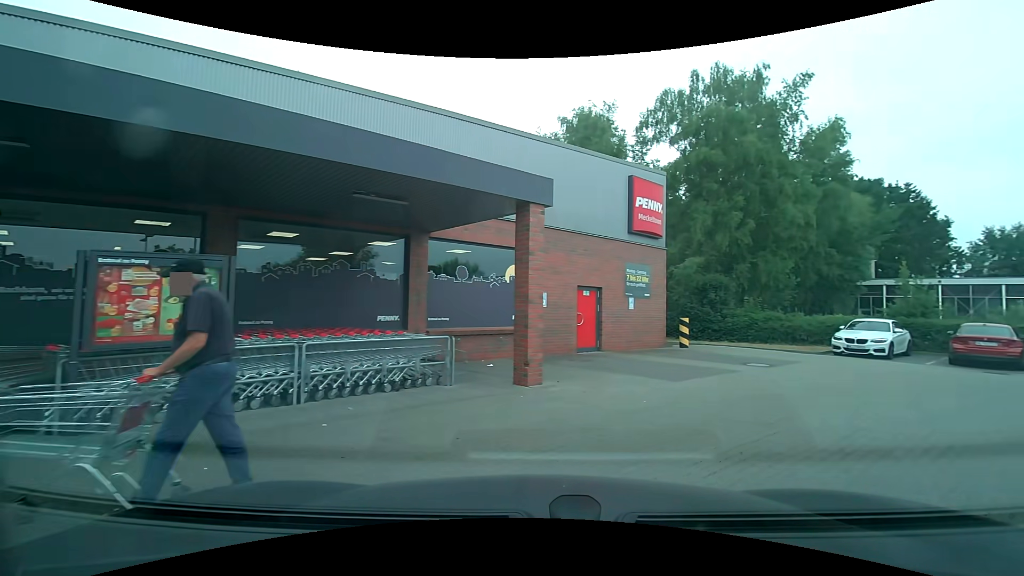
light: Day
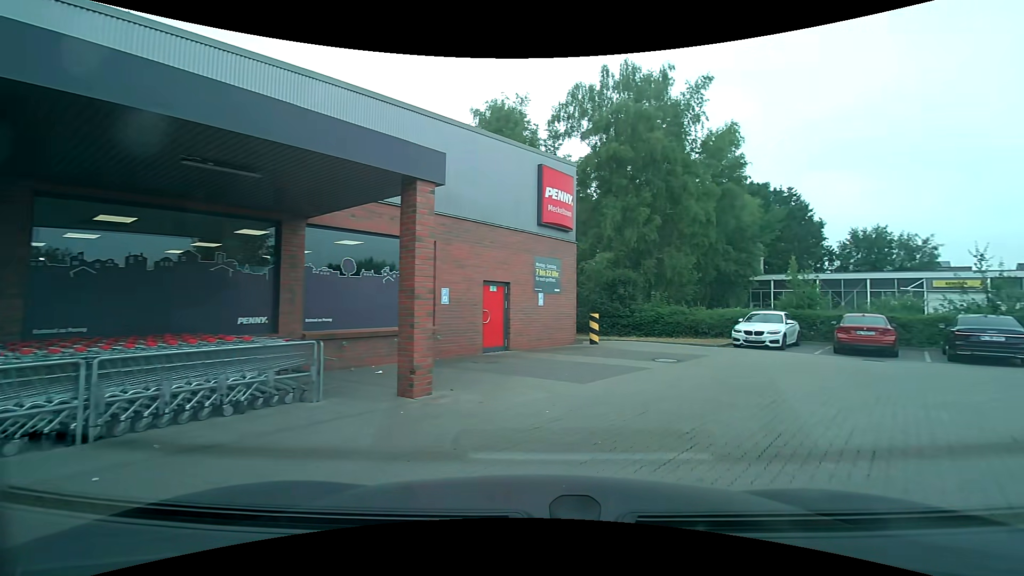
(+0.1, +1.4) m; +9°
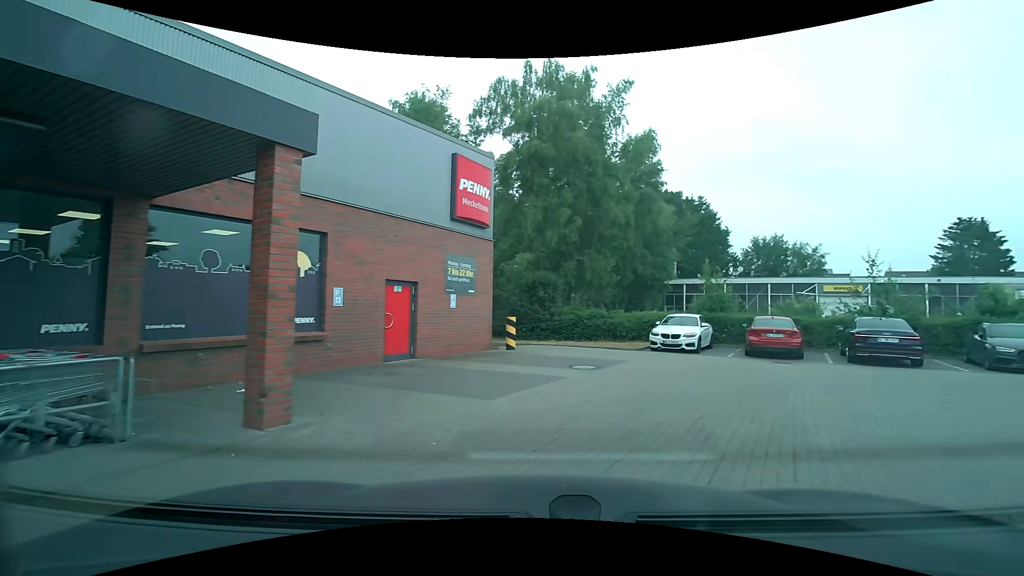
(+0.1, +1.4) m; +8°
